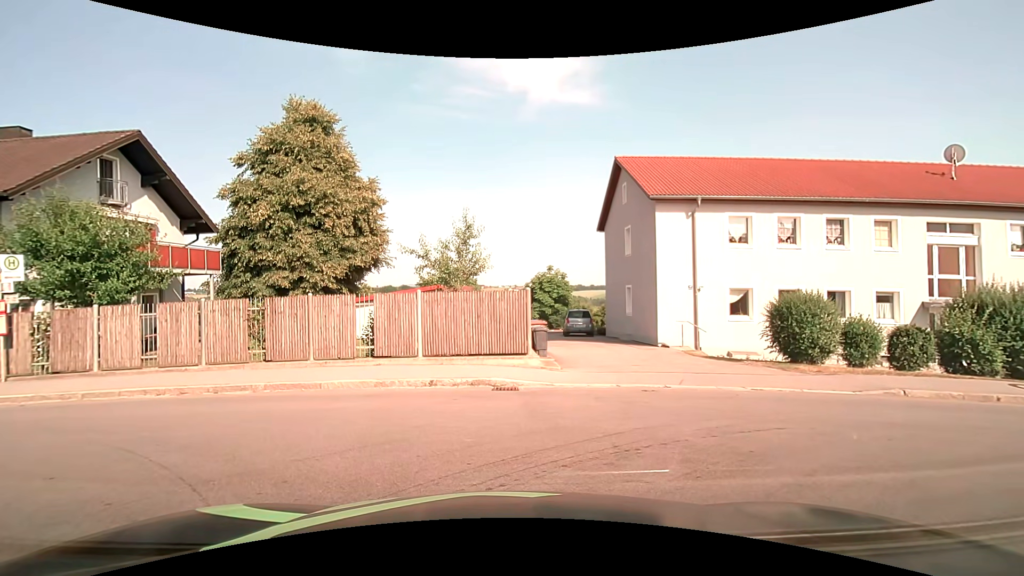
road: tertiary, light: Day
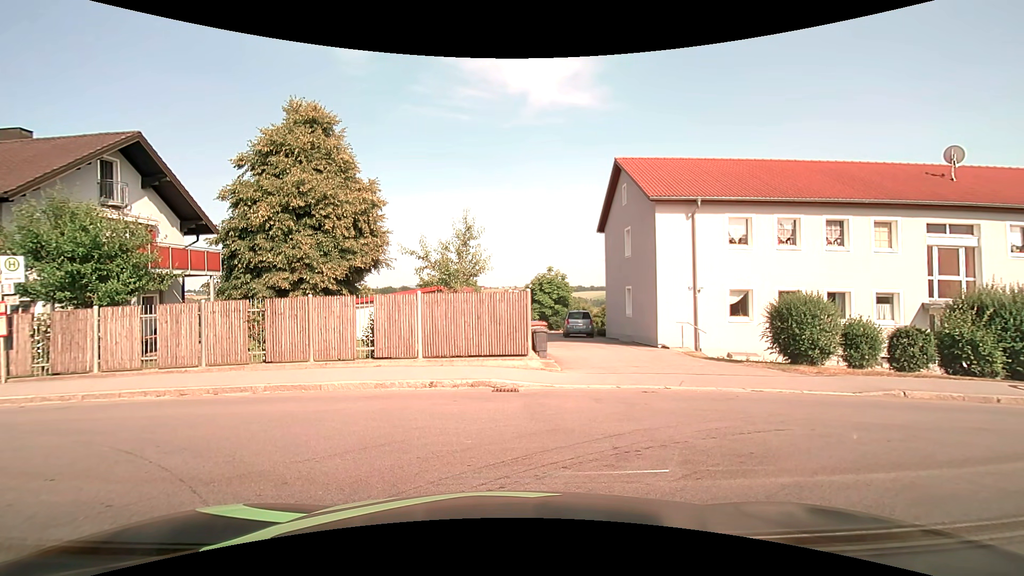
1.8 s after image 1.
(0.0, +0.1) m; 0°
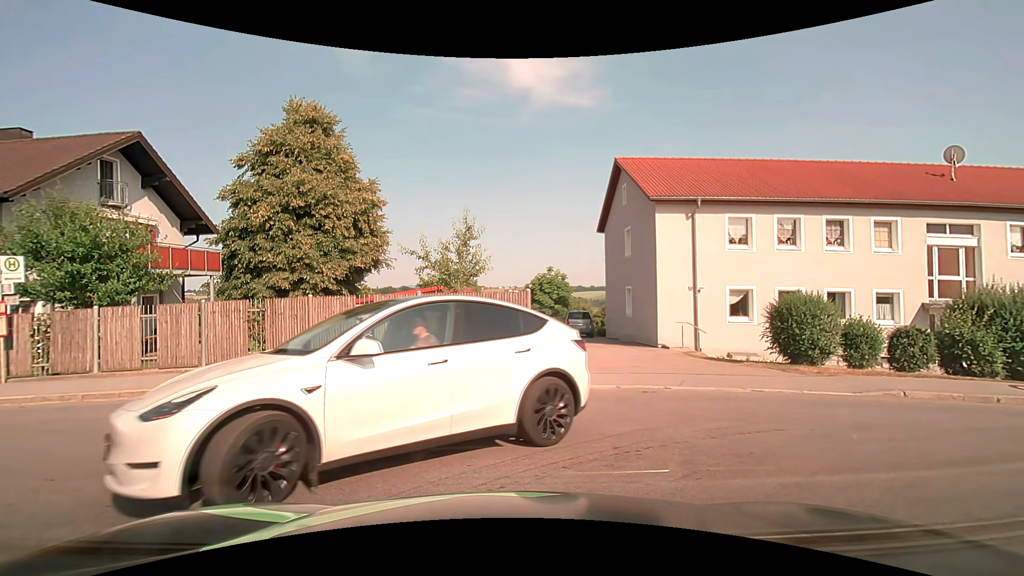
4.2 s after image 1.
(0.0, 0.0) m; 0°
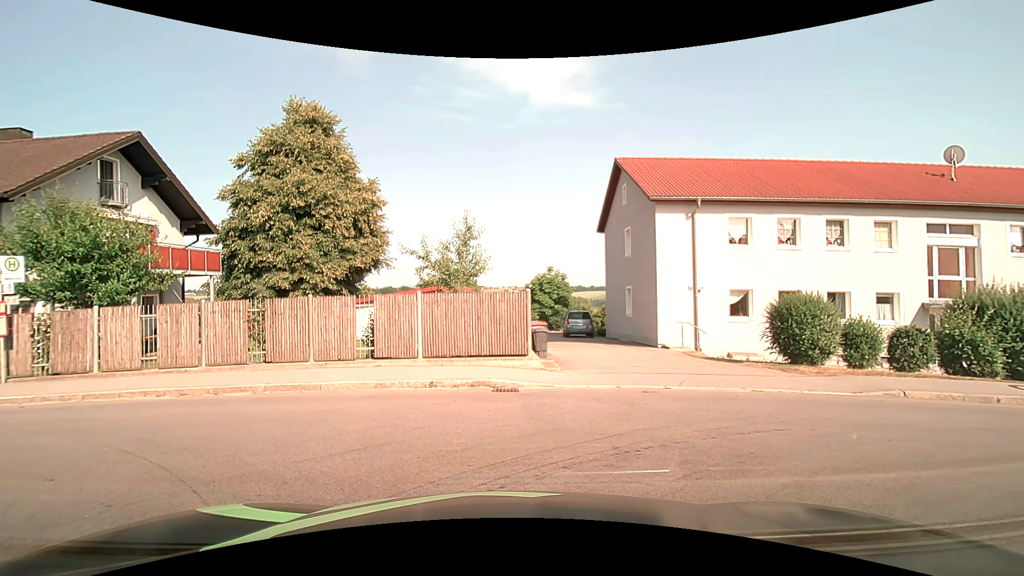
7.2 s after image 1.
(0.0, 0.0) m; 0°
(-4, +8) (-14, +10) (-24, +11) (-34, +12) (-44, +12) (-54, +13) (-64, +13) (-74, +14) (-84, +15) (-94, +15) m
